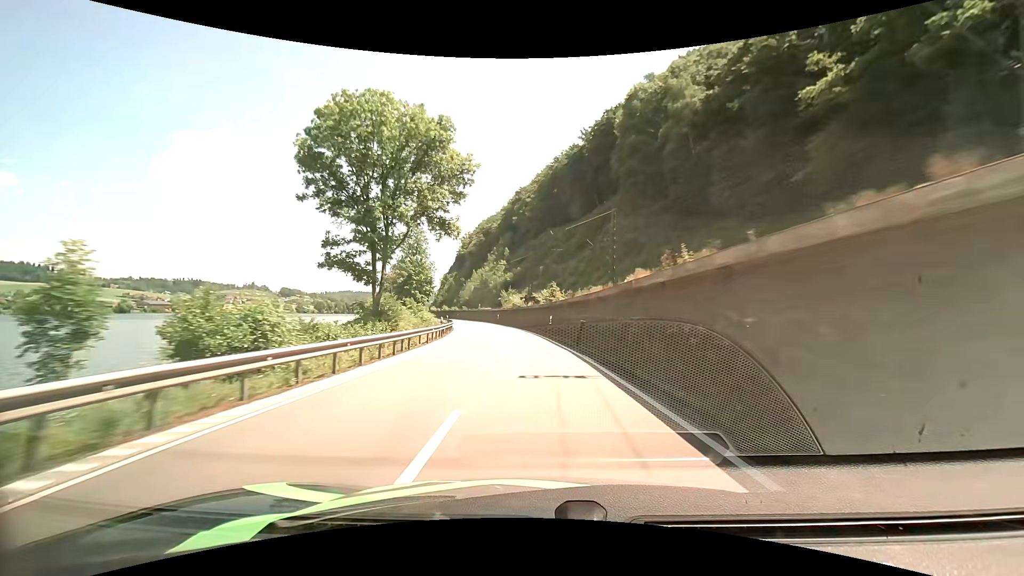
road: primary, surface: asphalt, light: Day
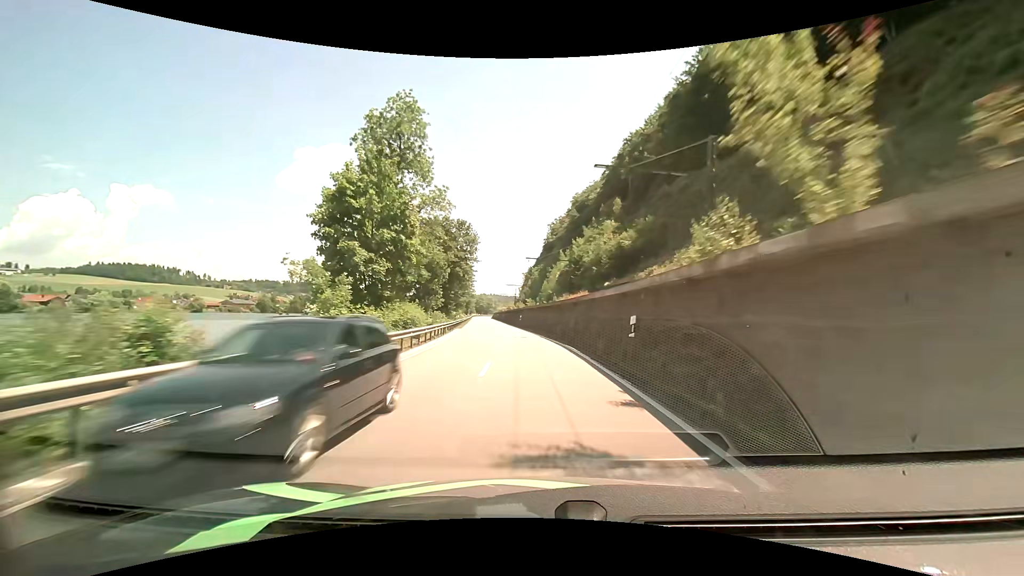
(-6.0, +63.4) m; -11°
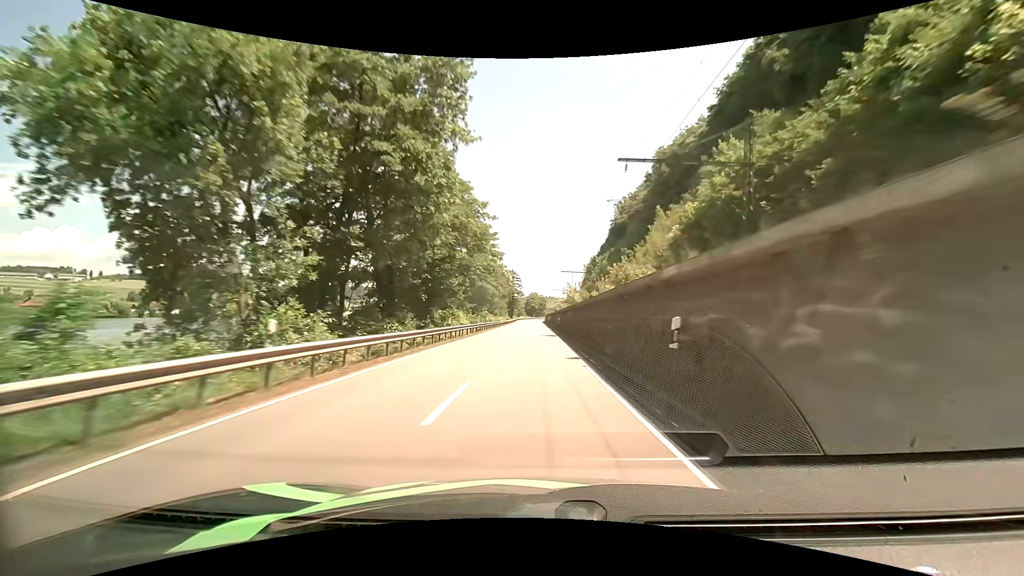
(-3.7, +52.9) m; -7°
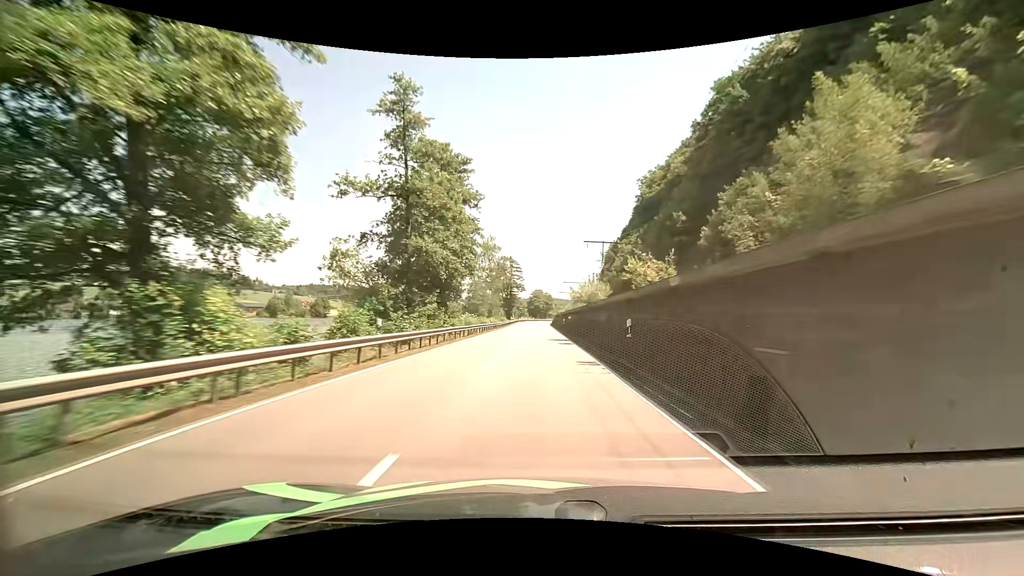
(-0.6, +41.3) m; -1°
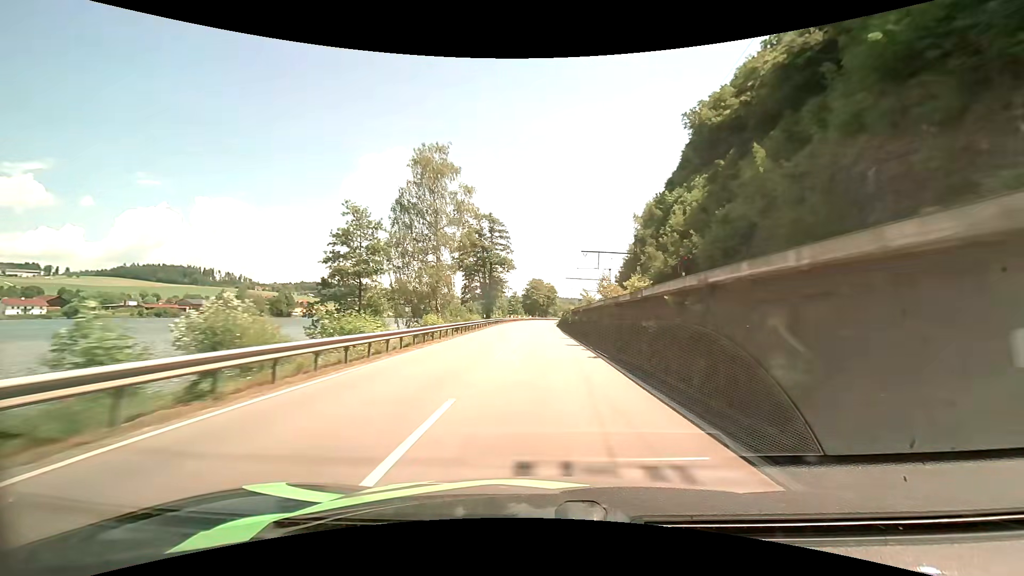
(+0.2, +56.5) m; 0°
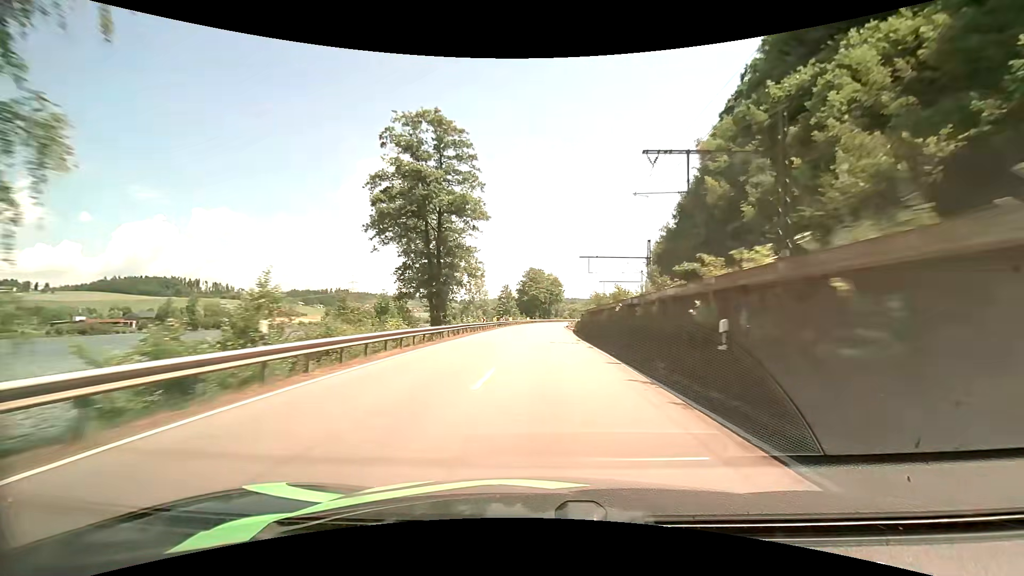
(-0.1, +42.7) m; 0°
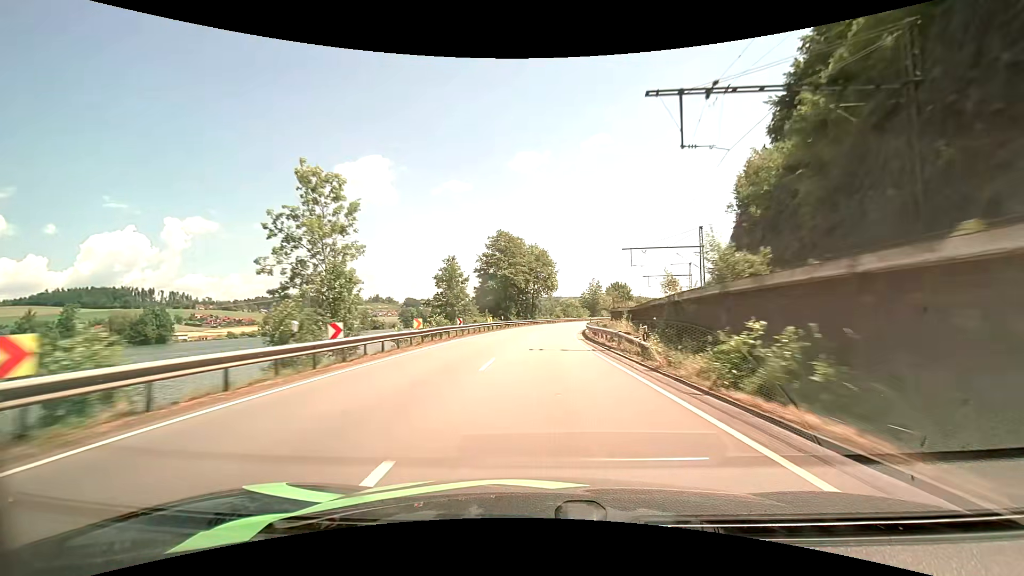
(+0.5, +56.0) m; +2°
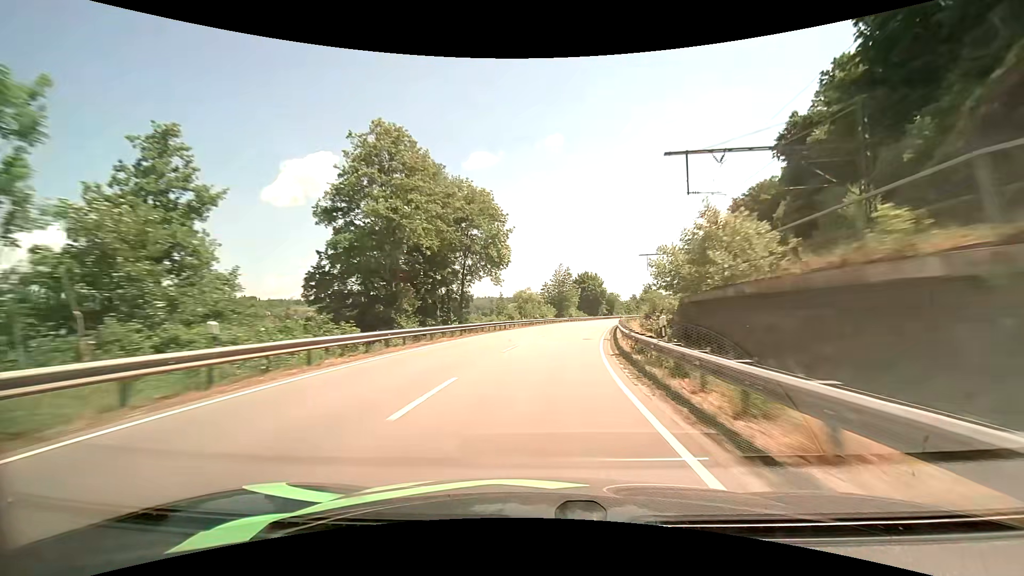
(+1.4, +41.8) m; +5°
(0, +10) (+1, +20) (+2, +30) (+3, +40) (+4, +50) (+6, +60) (+8, +69) (+10, +79) (+13, +89) (+16, +98) m
